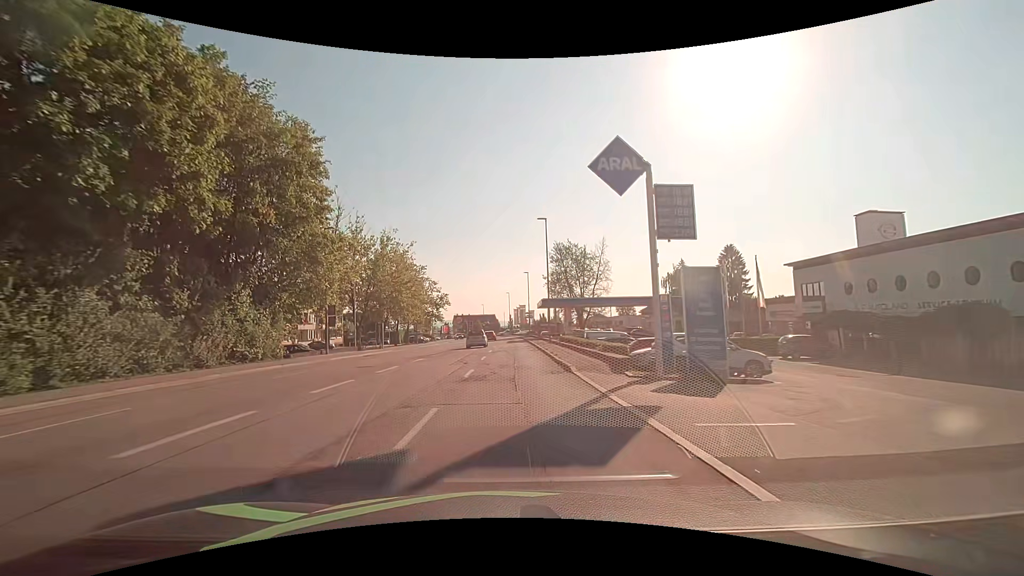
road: tertiary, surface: asphalt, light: Day
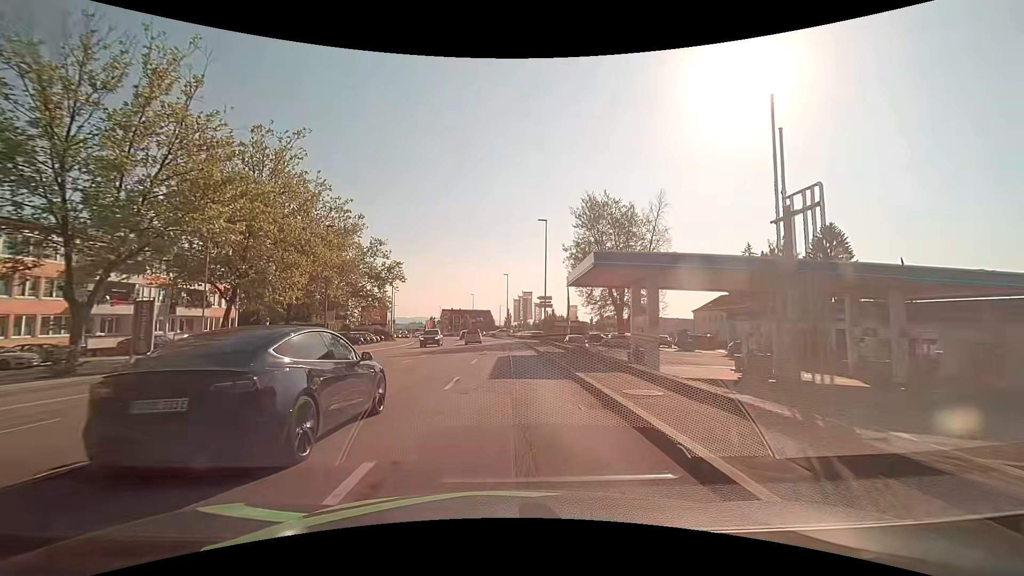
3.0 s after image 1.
(+0.2, +38.7) m; 0°
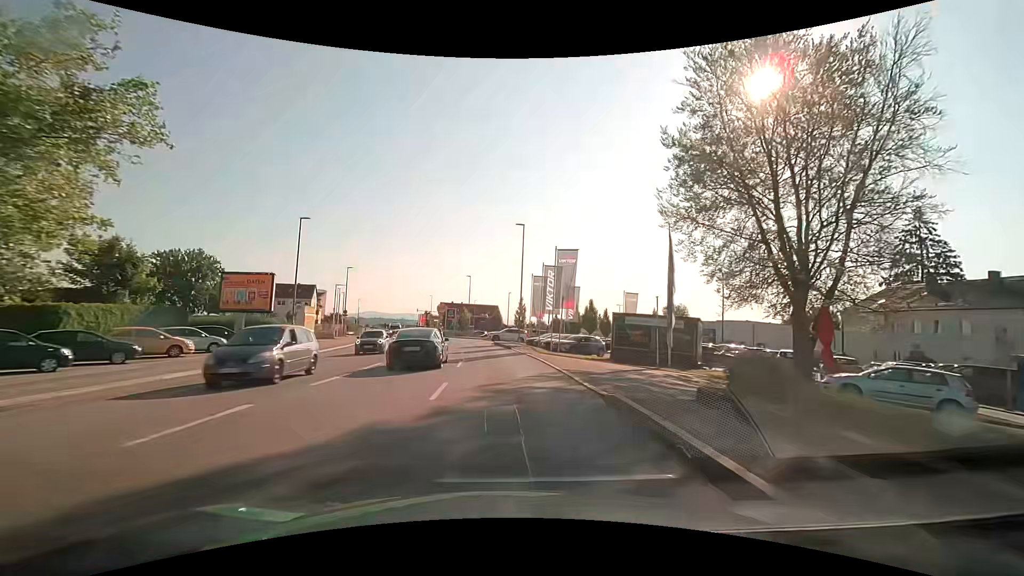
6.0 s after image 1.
(-0.2, +38.8) m; -1°
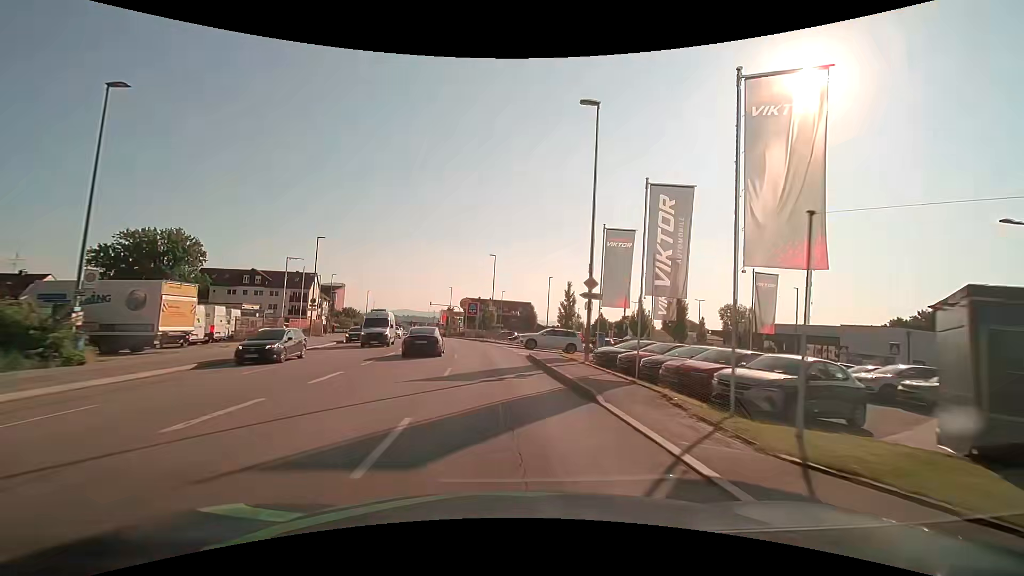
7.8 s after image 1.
(-0.9, +23.3) m; -4°
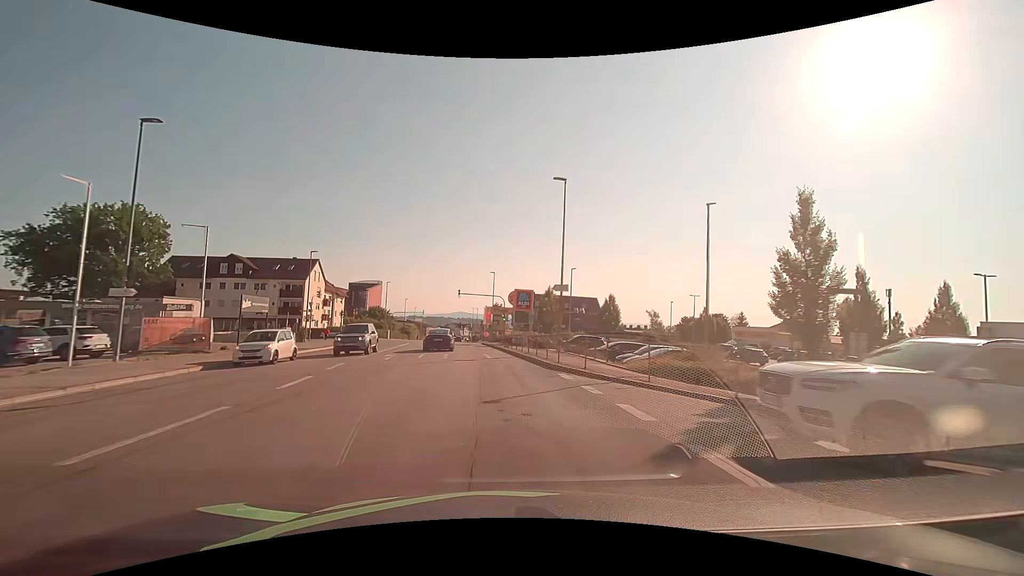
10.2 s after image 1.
(-1.6, +31.1) m; -6°
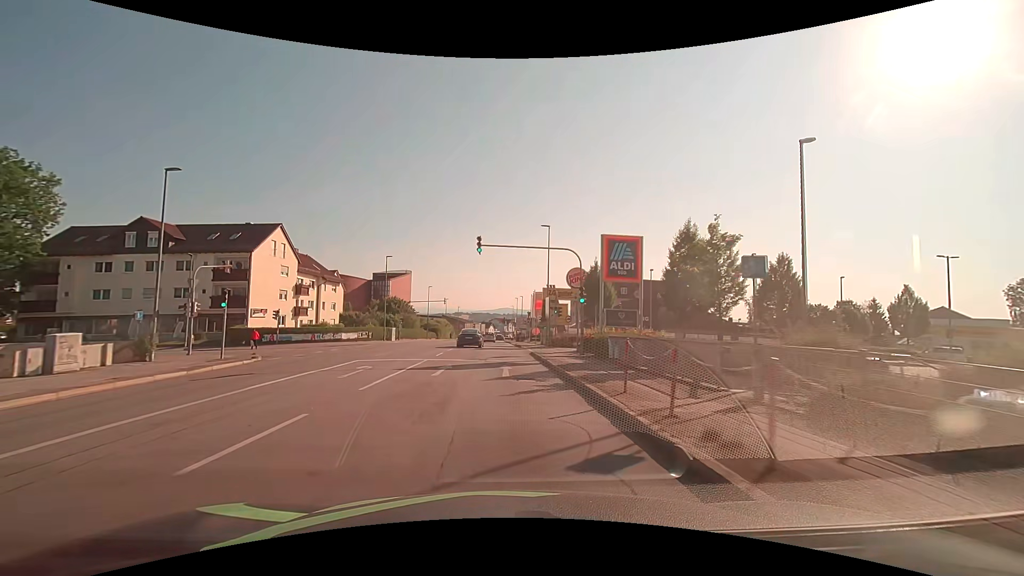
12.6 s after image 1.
(-1.8, +31.3) m; -6°
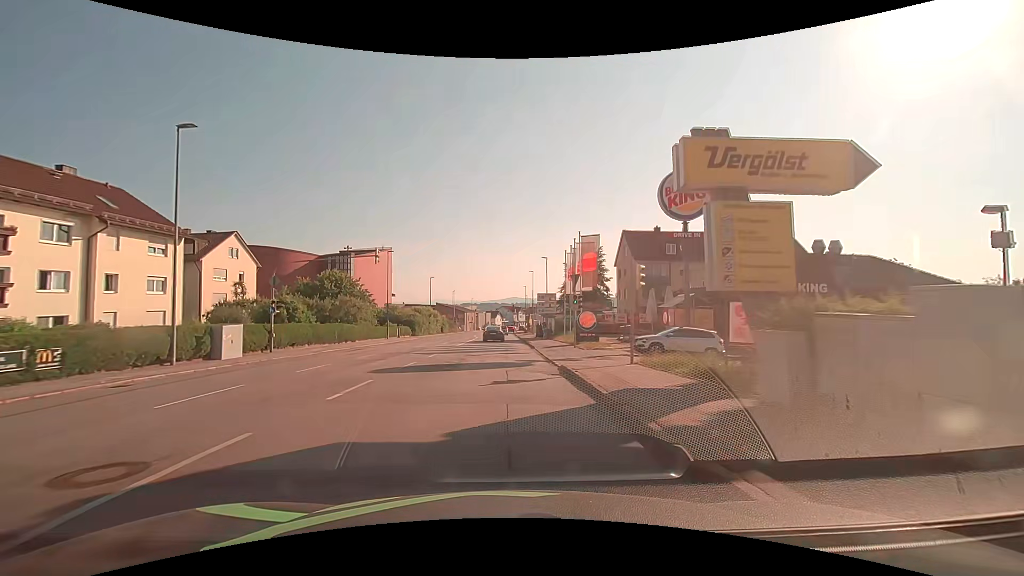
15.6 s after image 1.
(-0.5, +39.4) m; -1°
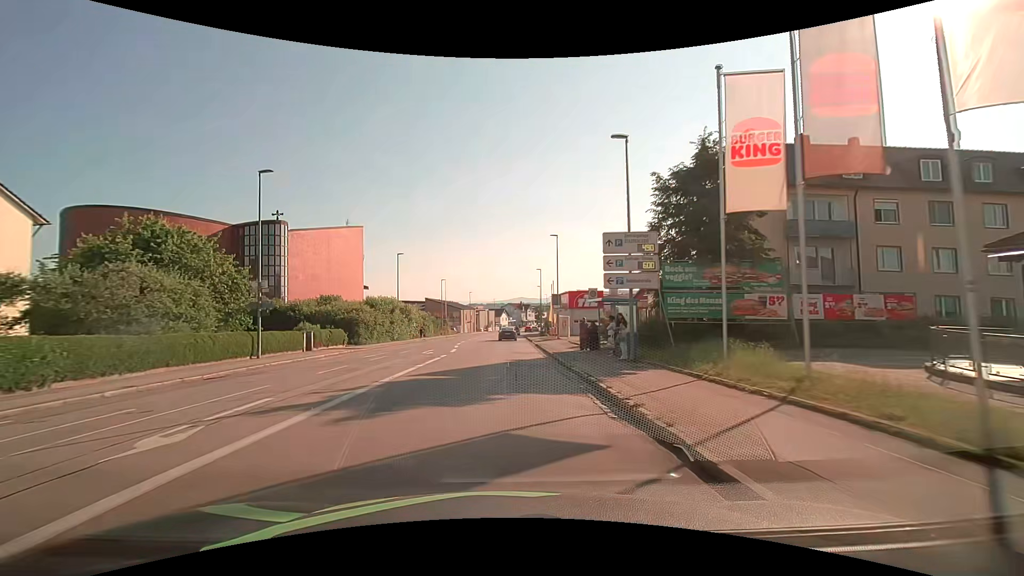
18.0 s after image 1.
(-0.3, +31.7) m; -1°
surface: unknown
(0, +10) (0, +20) (0, +30) (0, +40) (+1, +50) (+1, +60) (+1, +70) (+1, +80) (+2, +90) (+2, +100) m
